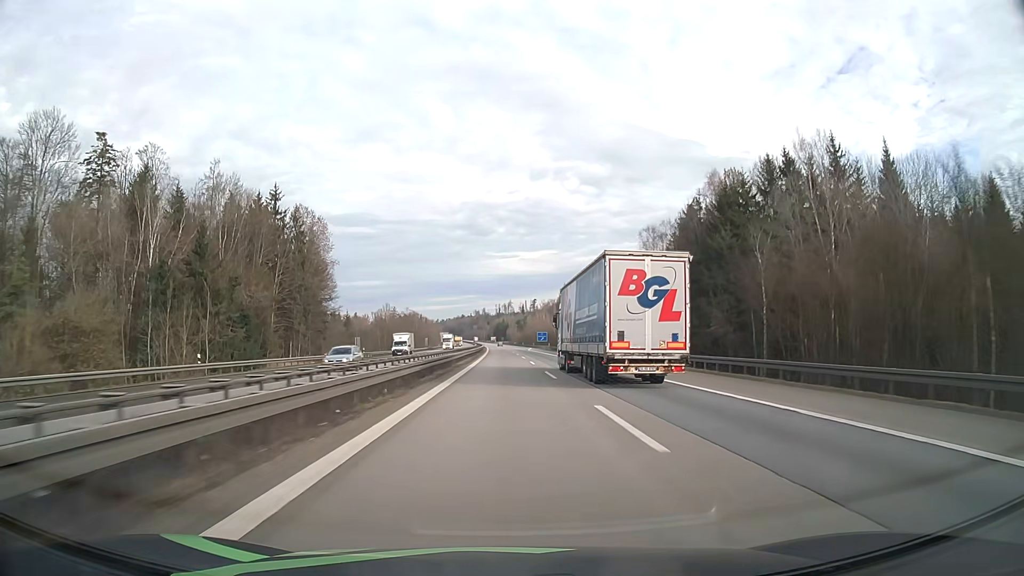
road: motorway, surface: asphalt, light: Day
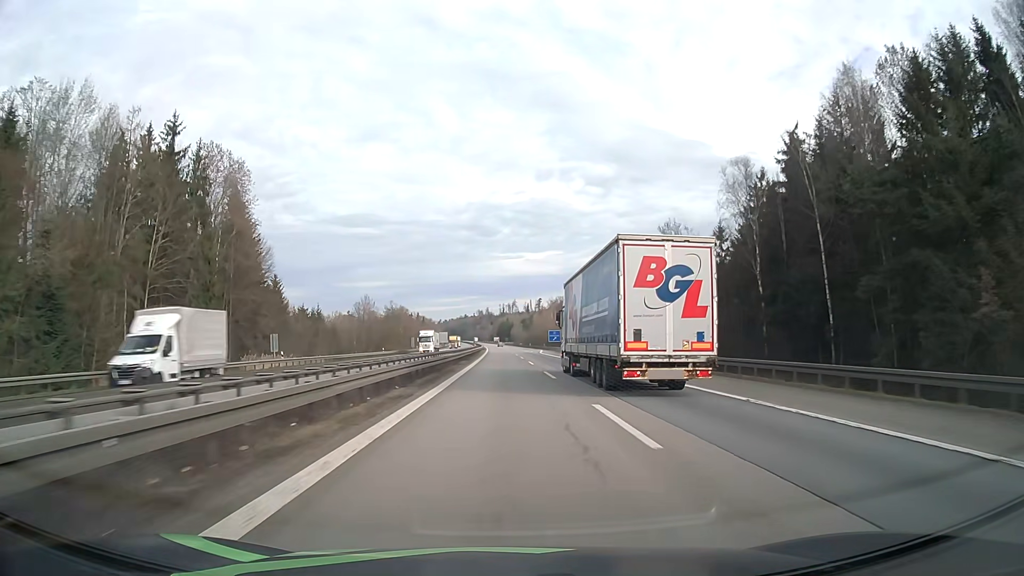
(-0.1, +35.6) m; 0°
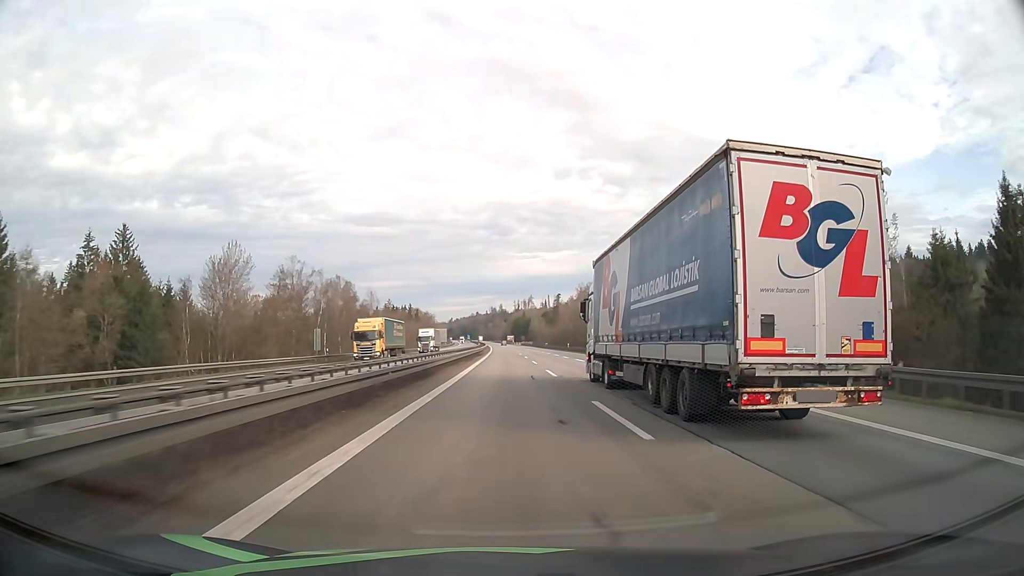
(-0.9, +89.6) m; -1°
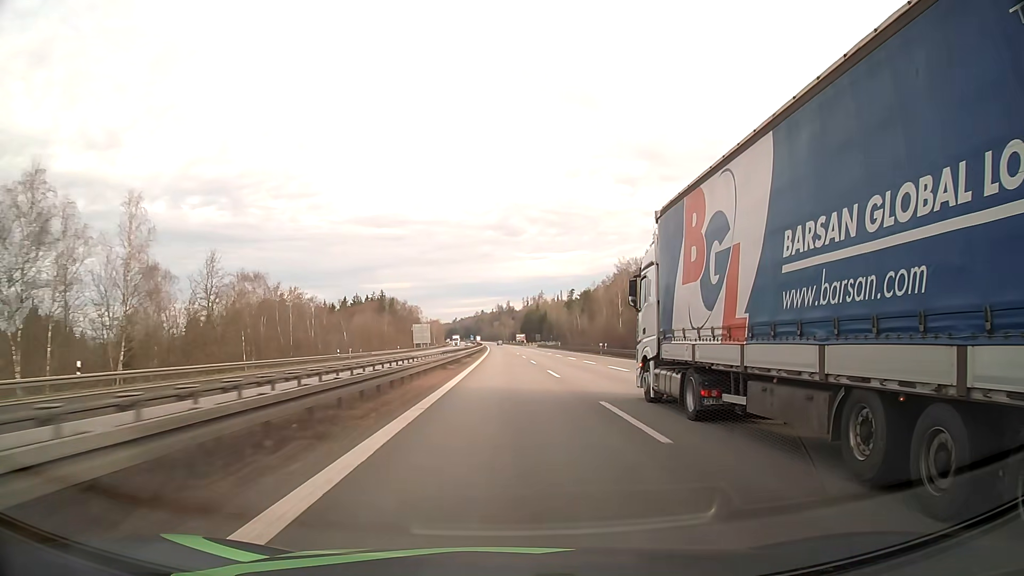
(-0.5, +90.2) m; -1°
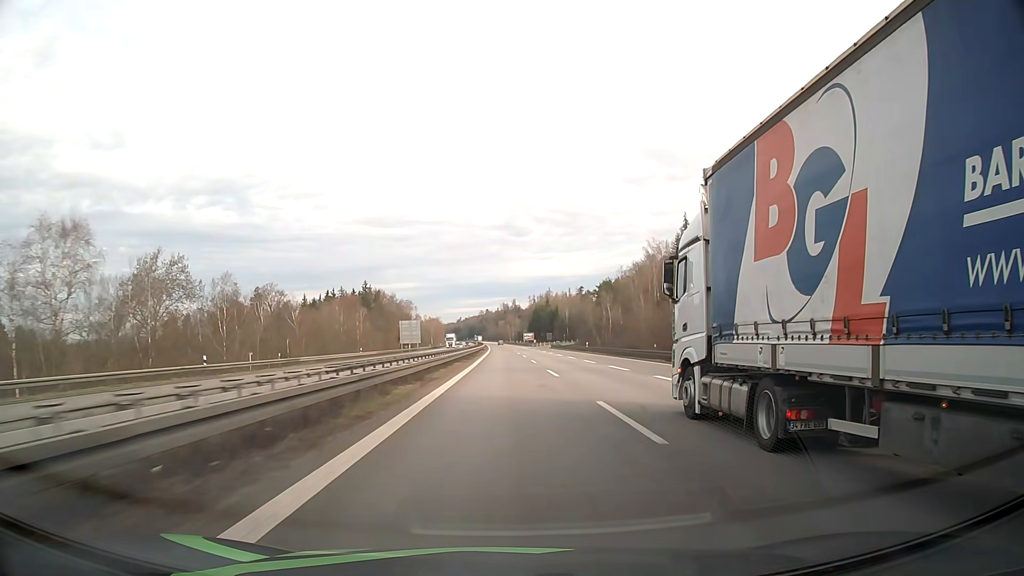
(-0.1, +36.2) m; -1°
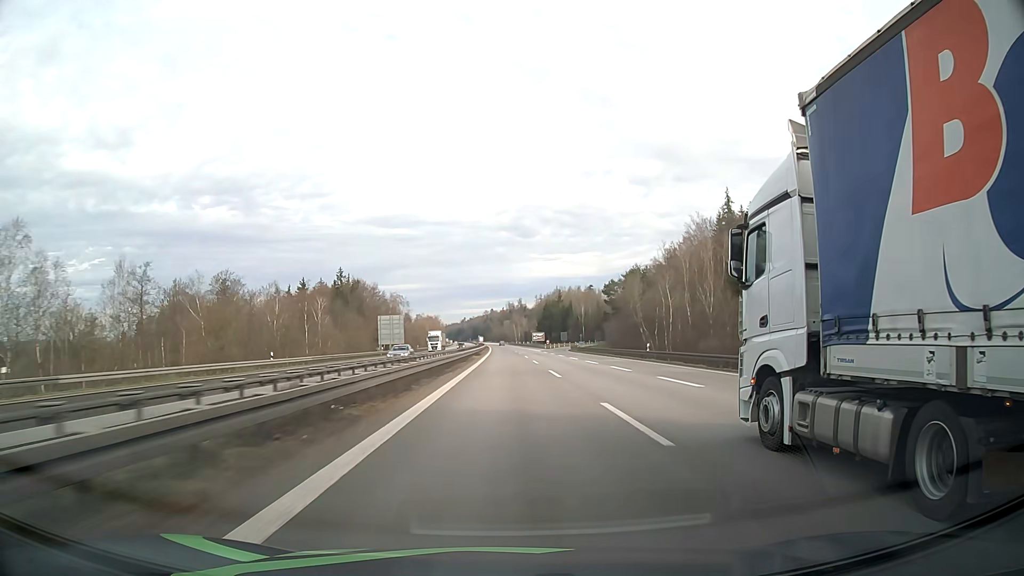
(-0.1, +36.3) m; 0°
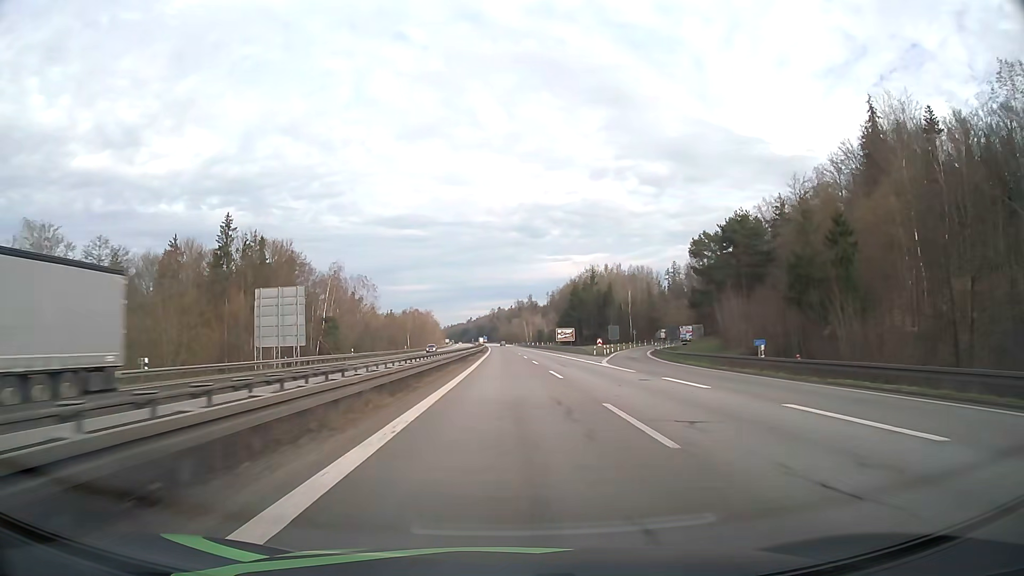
(-0.5, +72.7) m; -1°
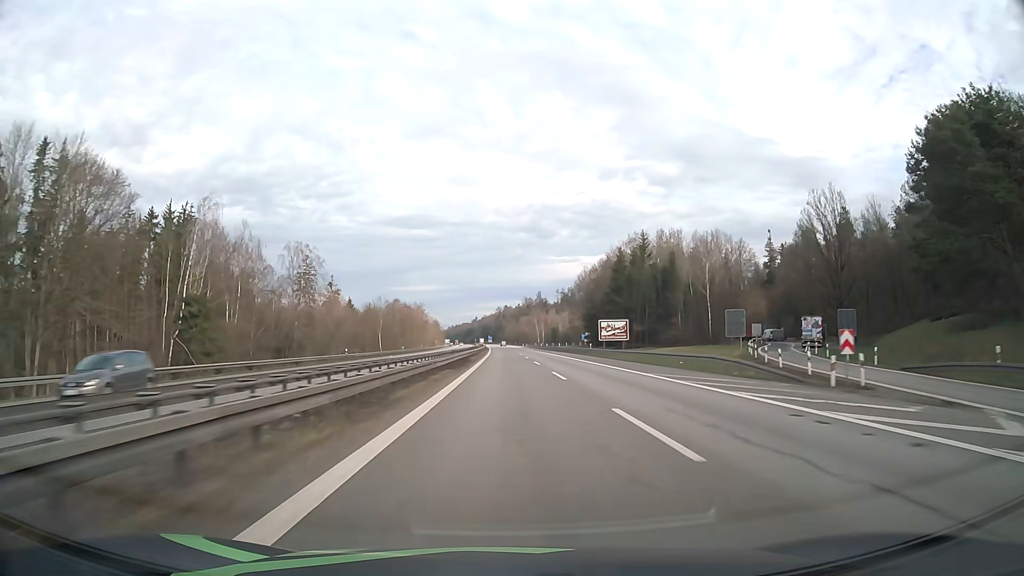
(-0.2, +54.5) m; 0°
(0, +10) (0, +20) (0, +30) (0, +40) (0, +50) (0, +60) (0, +70) (0, +80) (0, +90) (-1, +100) m
